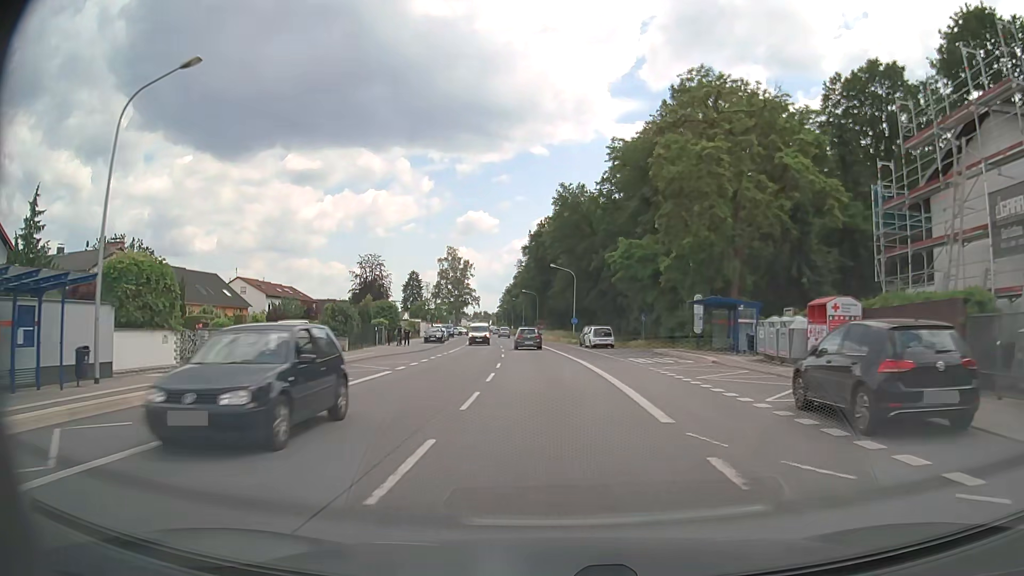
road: primary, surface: asphalt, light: Day
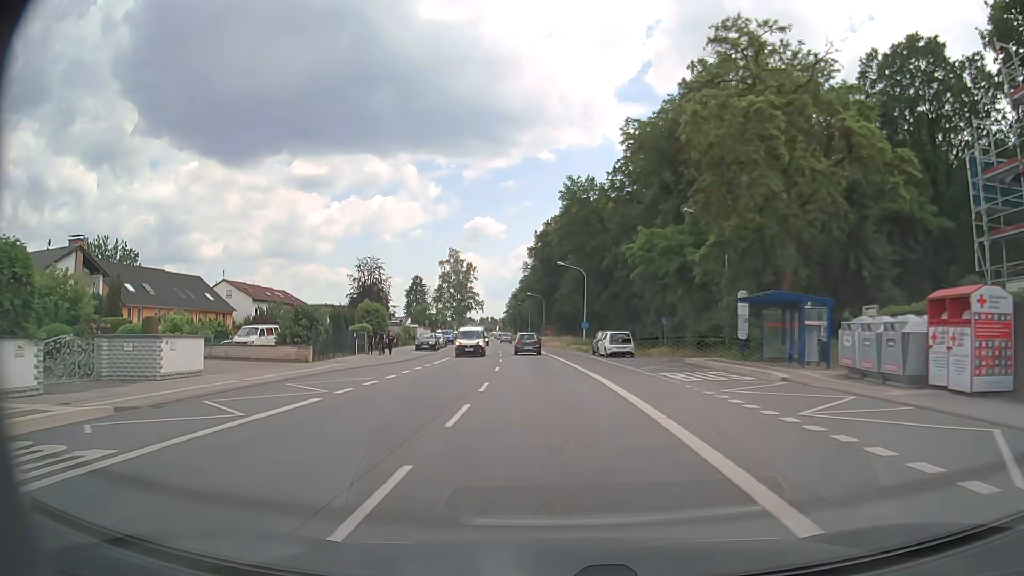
(-0.1, +7.4) m; -1°
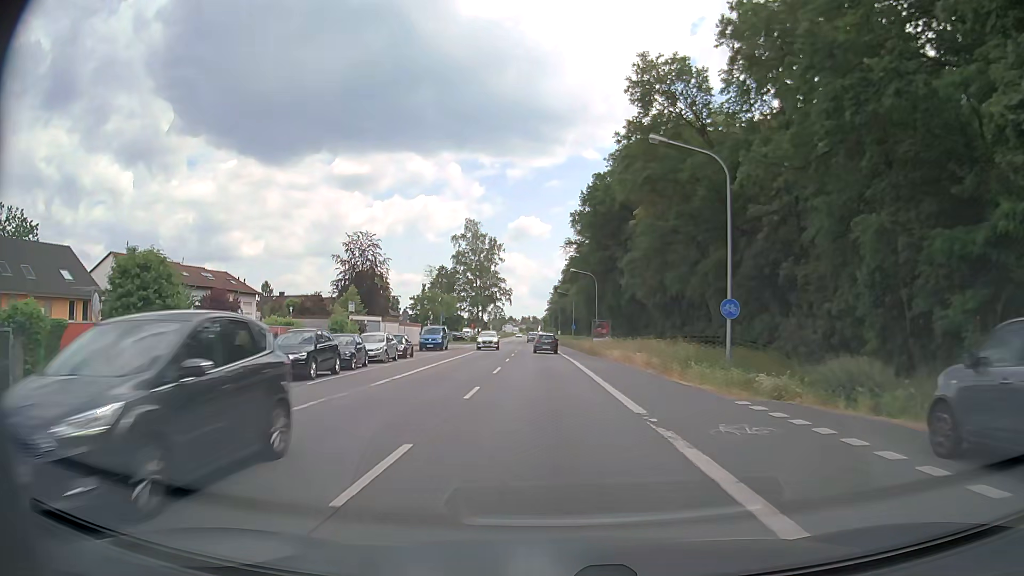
(-1.2, +37.8) m; -3°
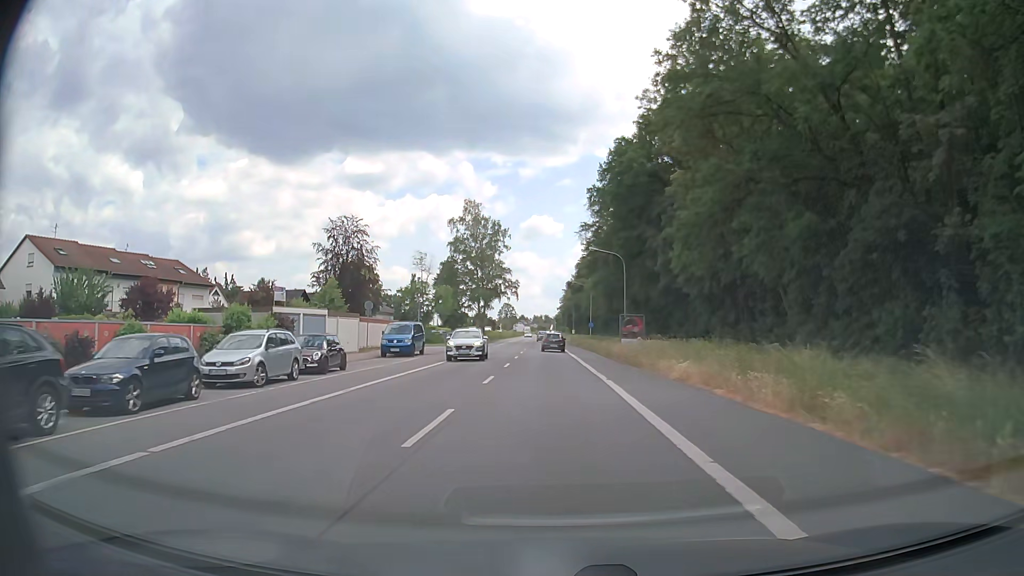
(-0.2, +15.5) m; -1°
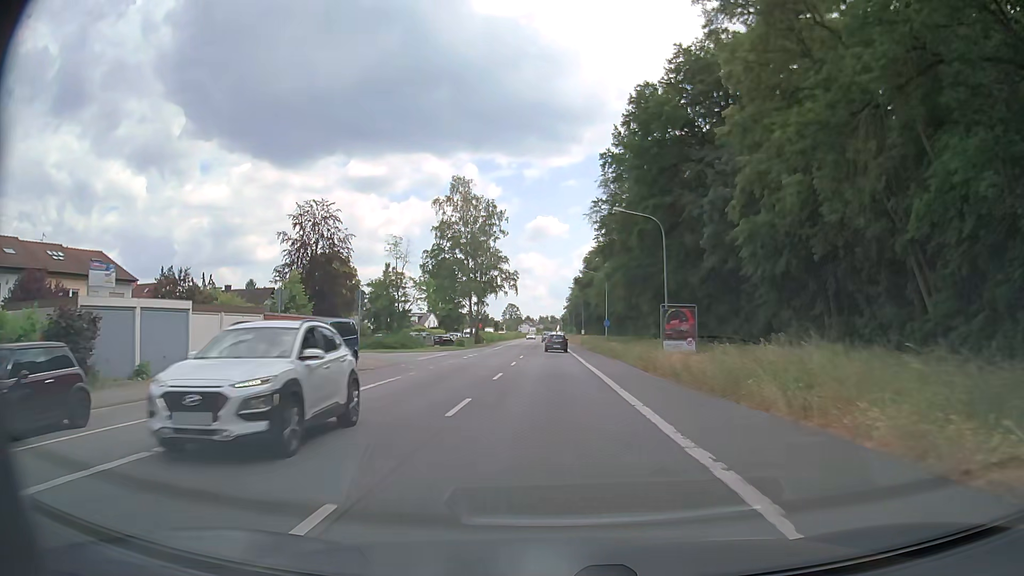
(-0.1, +15.7) m; -1°
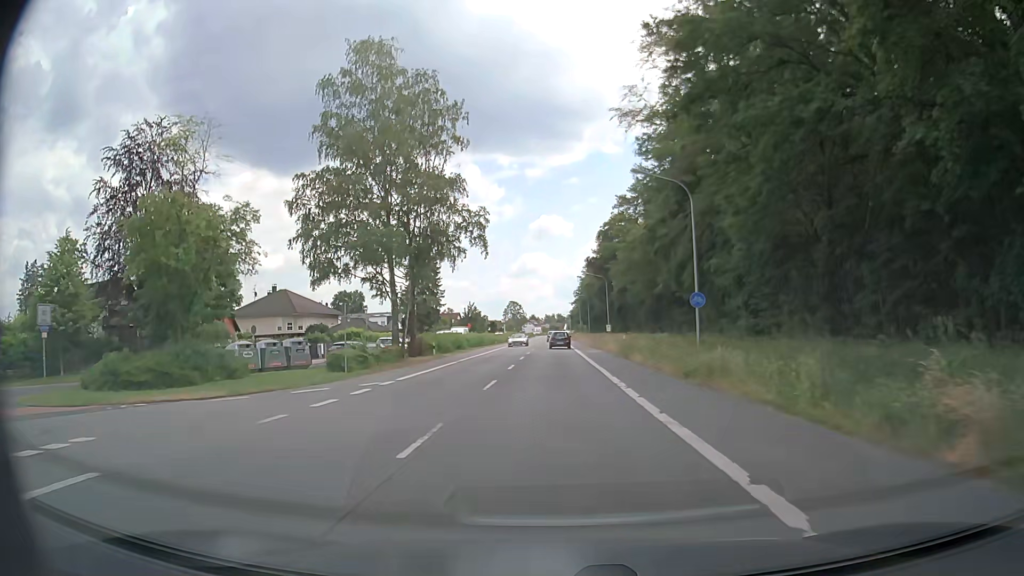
(-0.3, +40.0) m; 0°
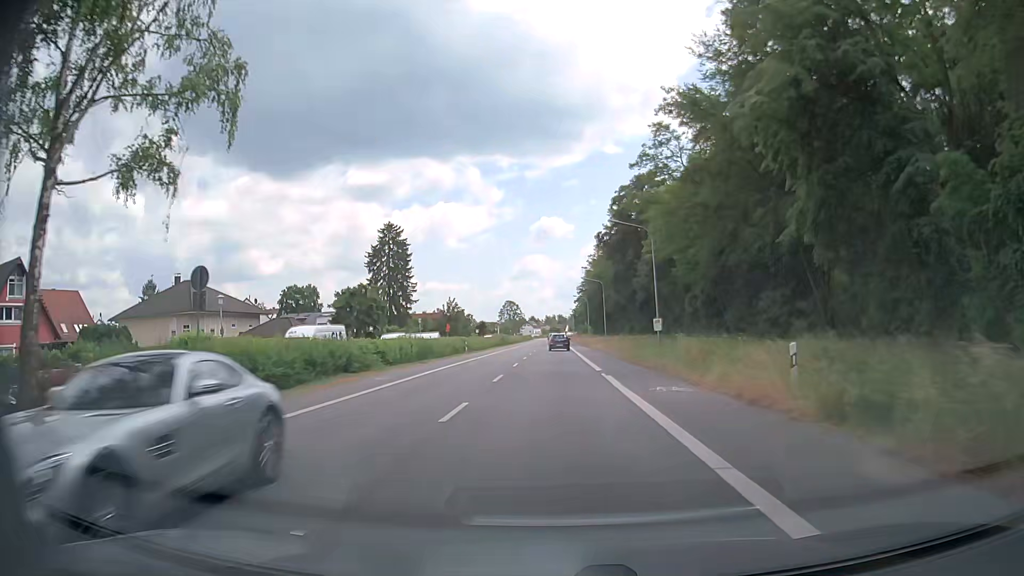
(-0.3, +32.8) m; -1°
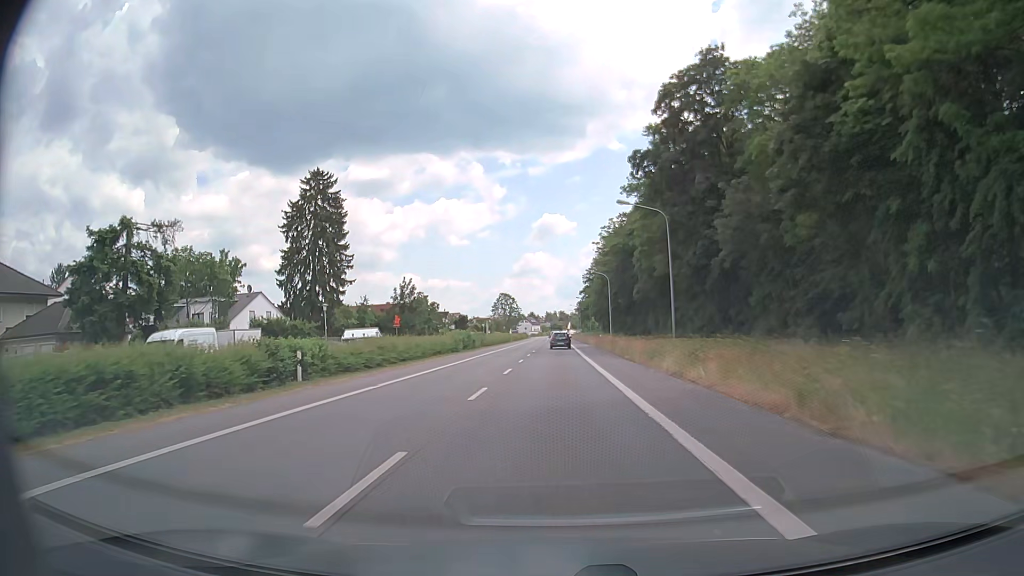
(-0.1, +41.8) m; 0°
